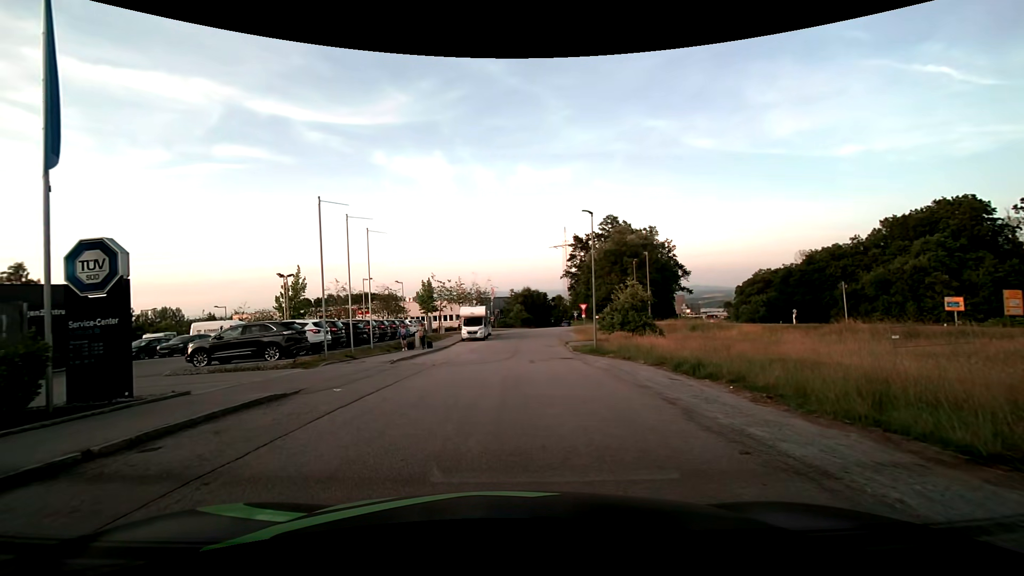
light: Day
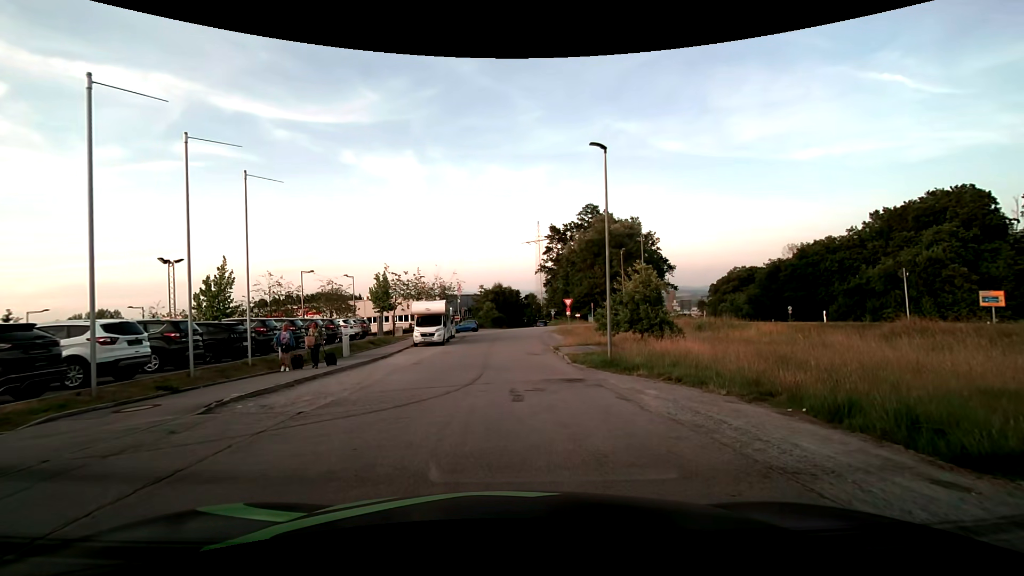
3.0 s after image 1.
(-0.1, +10.6) m; +2°
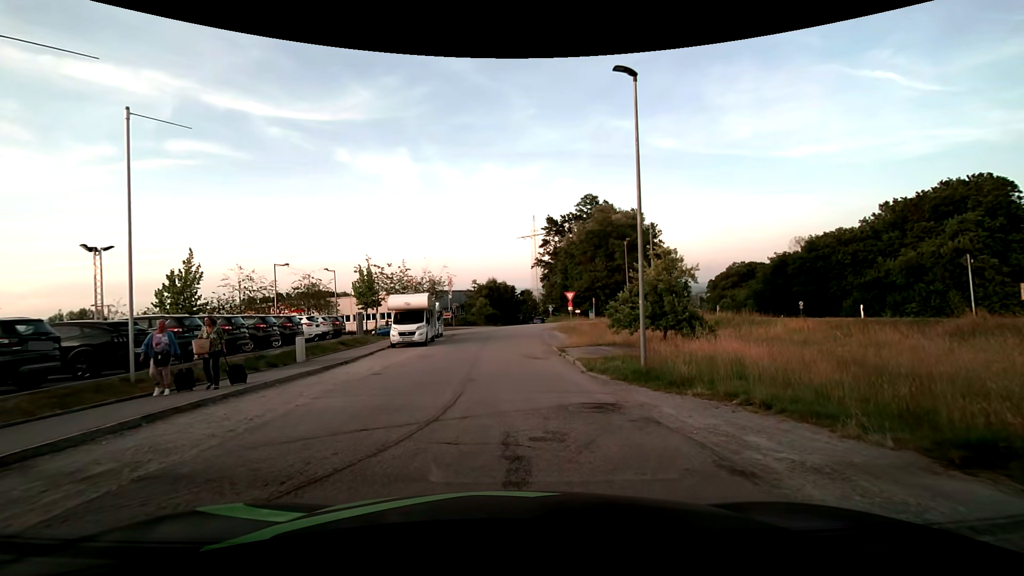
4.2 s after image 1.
(+0.1, +5.2) m; 0°
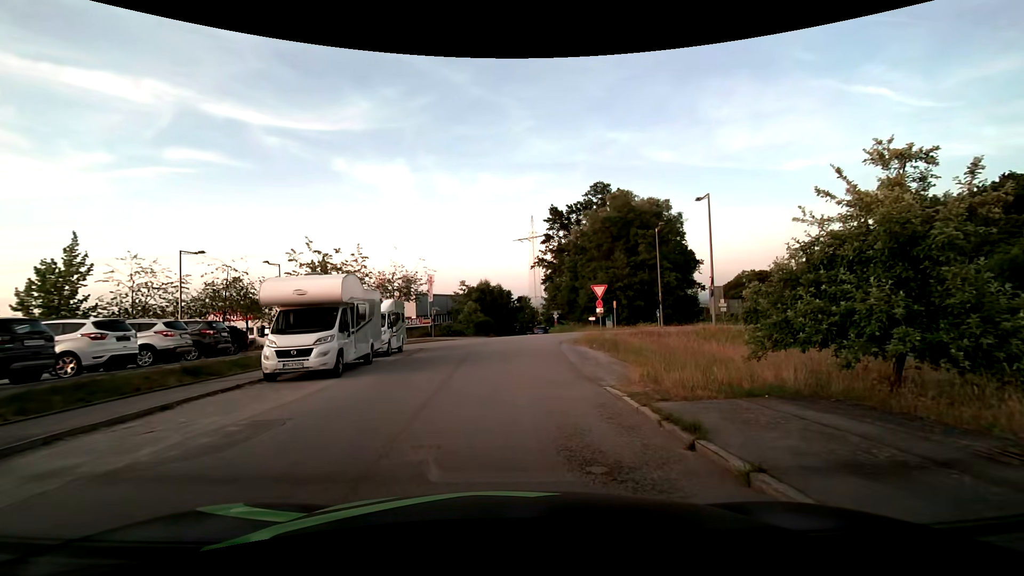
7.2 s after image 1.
(0.0, +14.4) m; 0°
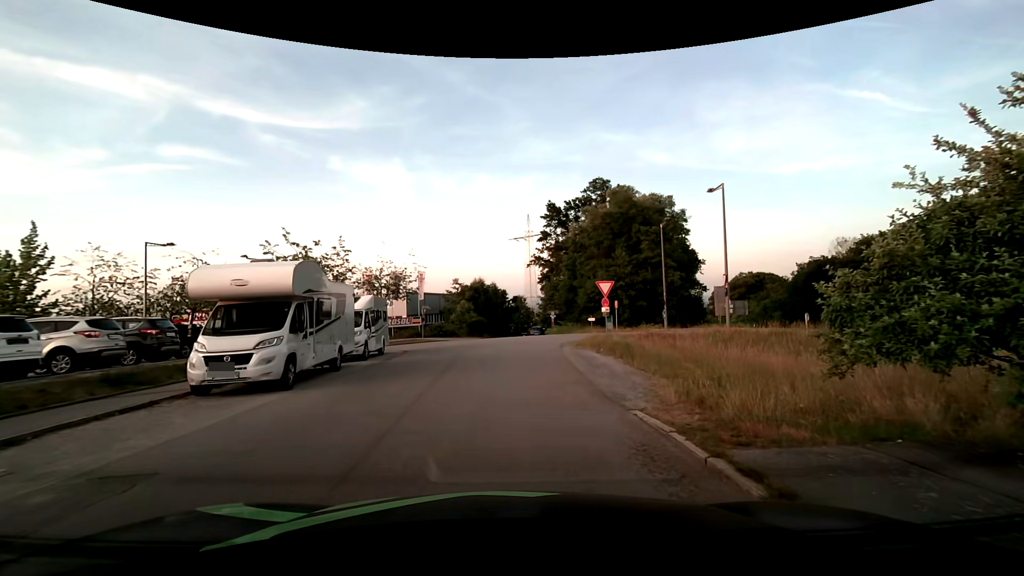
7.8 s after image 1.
(0.0, +2.9) m; +1°
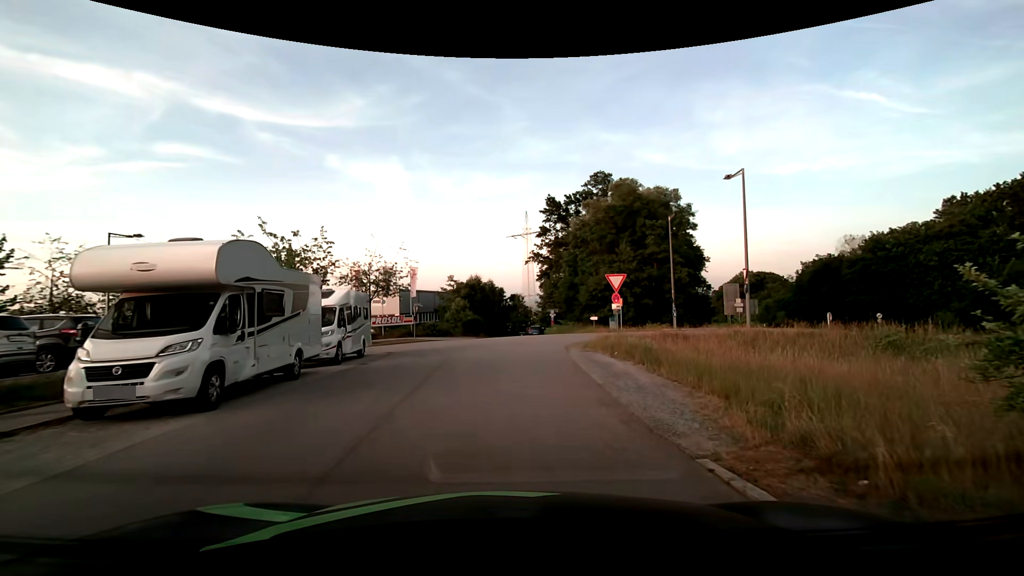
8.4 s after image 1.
(0.0, +2.9) m; 0°
